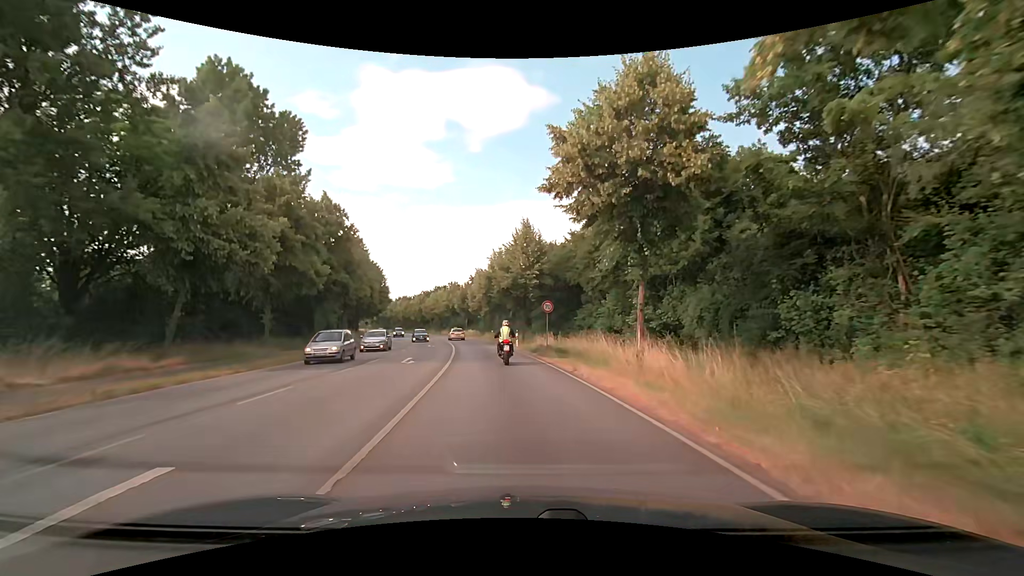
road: primary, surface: asphalt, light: Day
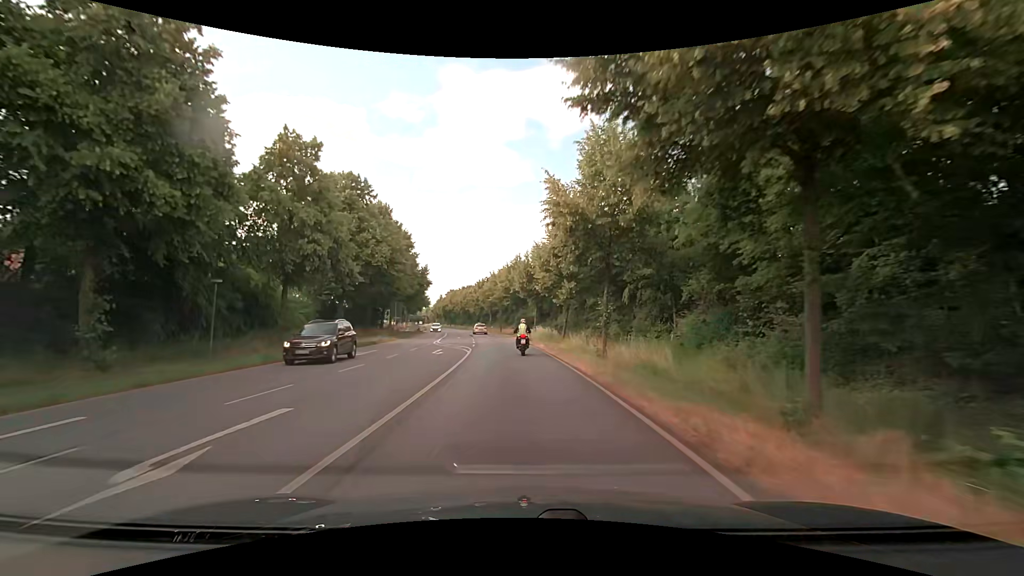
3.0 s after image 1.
(-2.8, +37.7) m; -9°
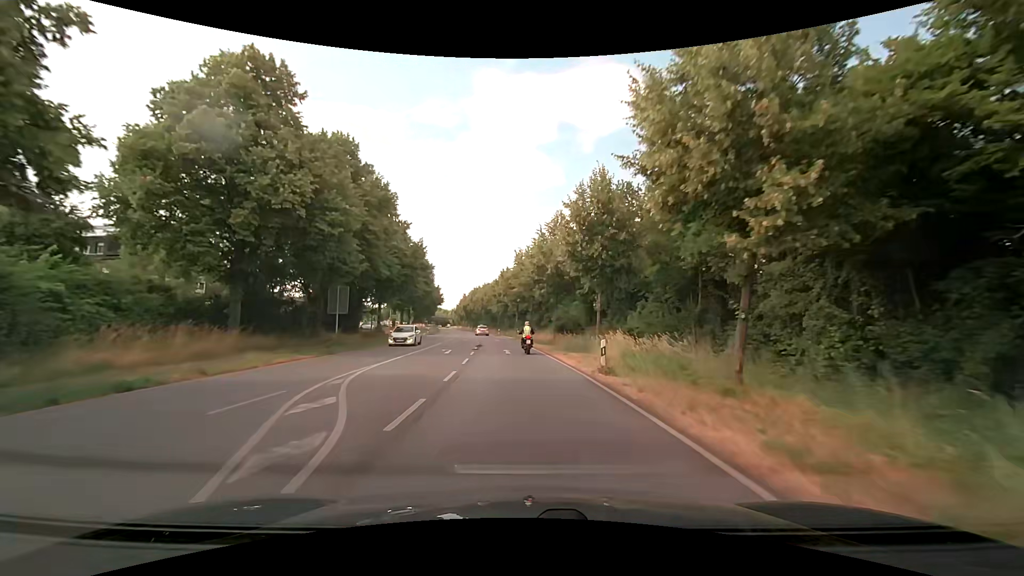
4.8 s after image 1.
(-0.9, +26.0) m; -3°
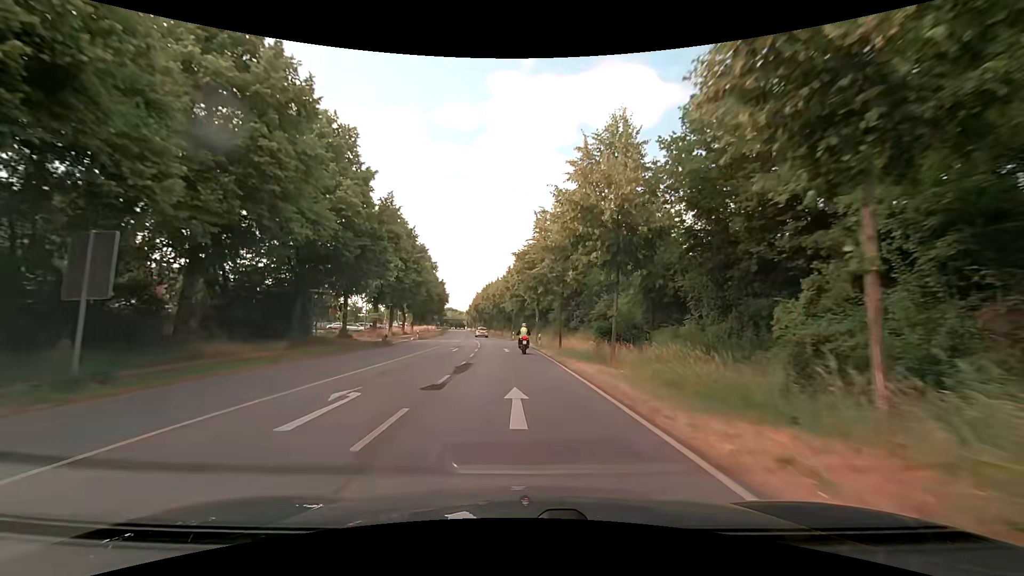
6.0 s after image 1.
(-0.6, +19.2) m; -2°
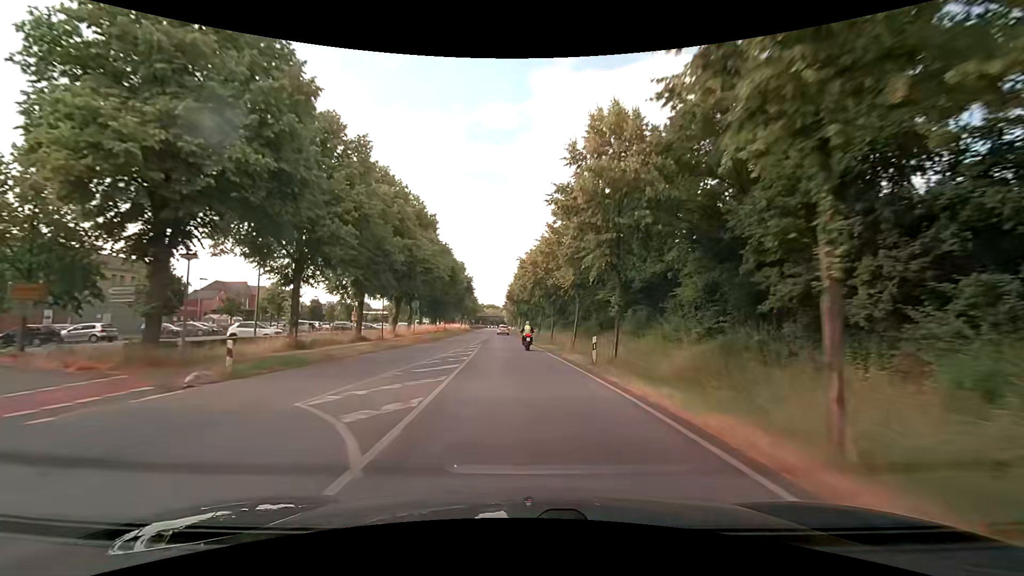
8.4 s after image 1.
(-1.9, +41.3) m; -6°
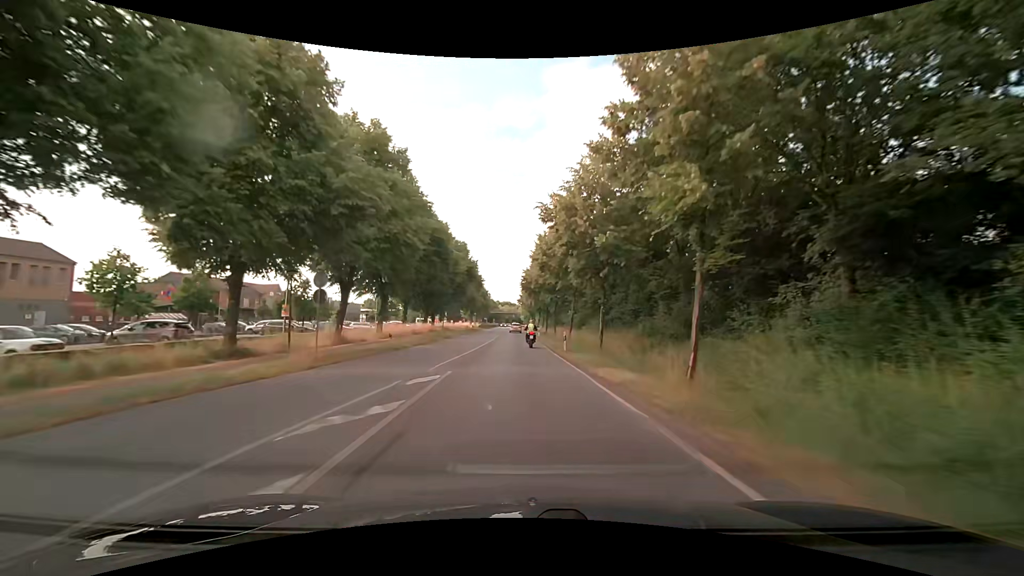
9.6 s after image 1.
(-0.3, +20.8) m; -2°
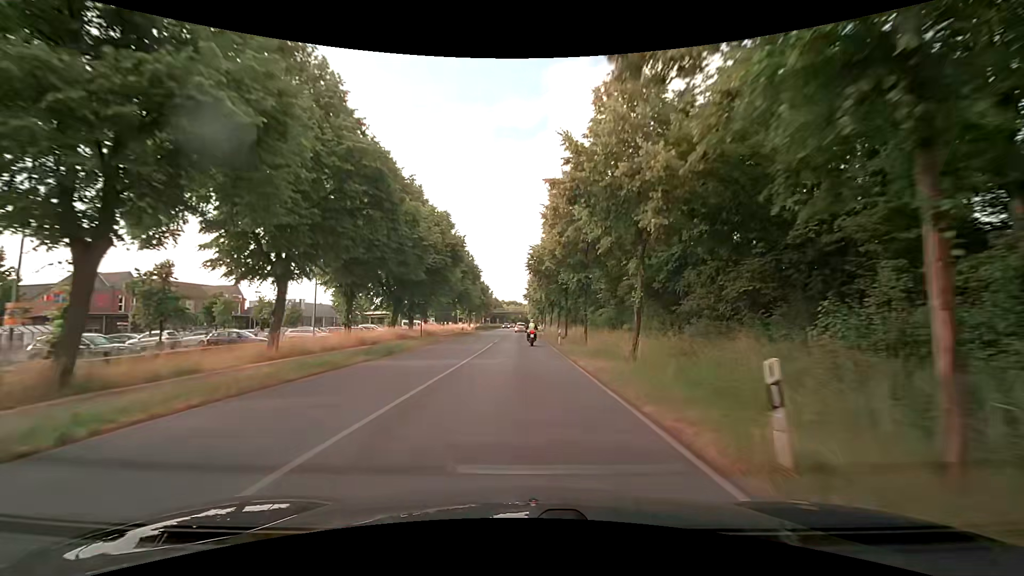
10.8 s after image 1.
(-0.2, +20.7) m; -1°
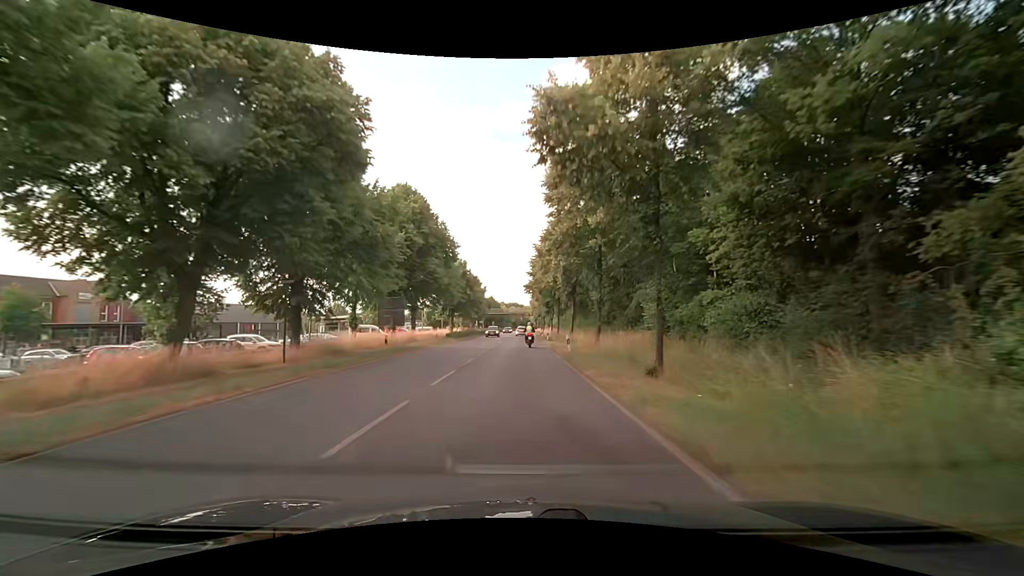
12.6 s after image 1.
(-0.1, +31.3) m; 0°
(0, +10) (0, +20) (0, +30) (0, +40) (0, +50) (0, +60) (0, +70) (0, +80) (0, +90) (0, +100) m
